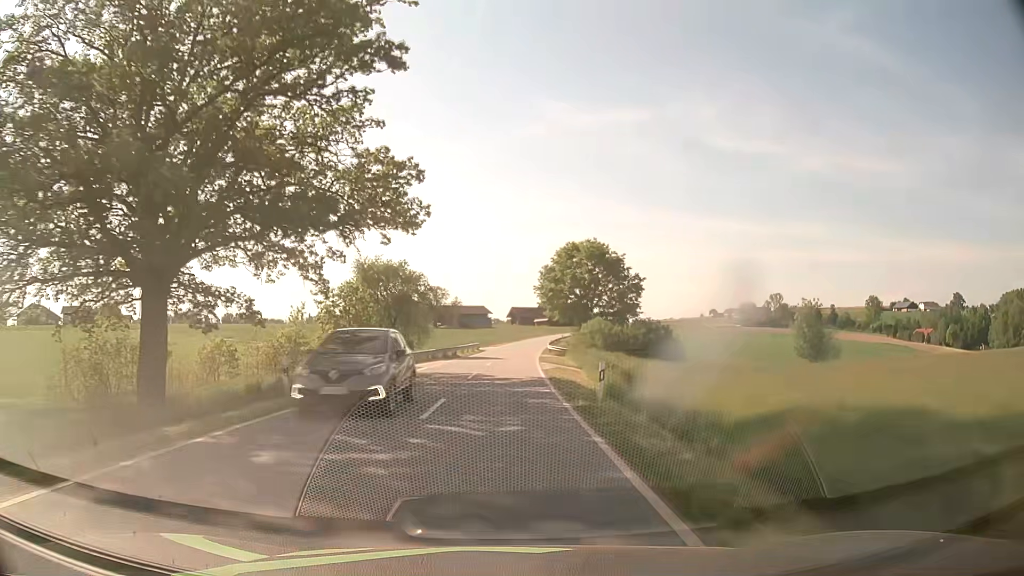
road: tertiary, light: Day
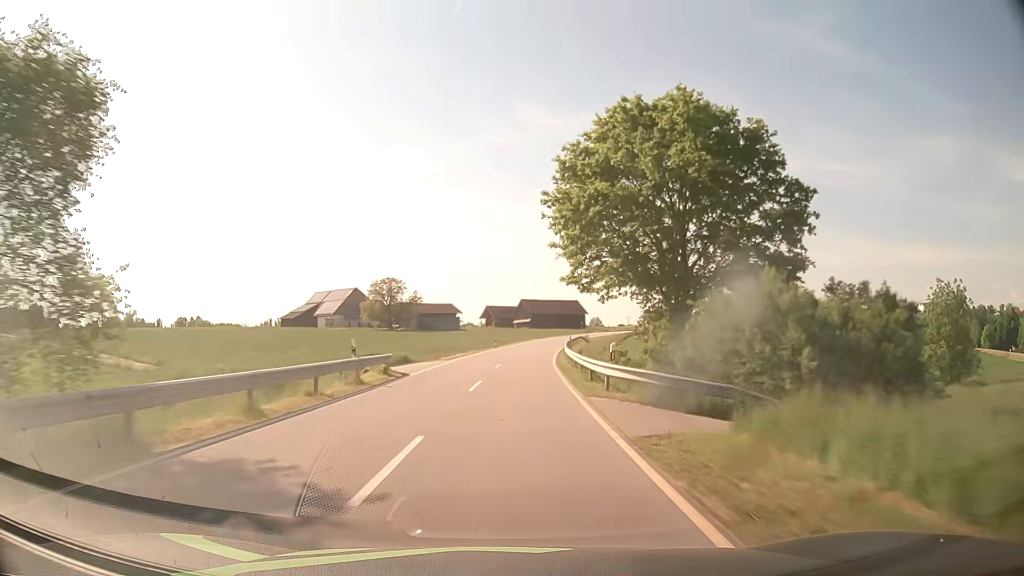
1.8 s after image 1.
(+0.4, +42.6) m; +2°
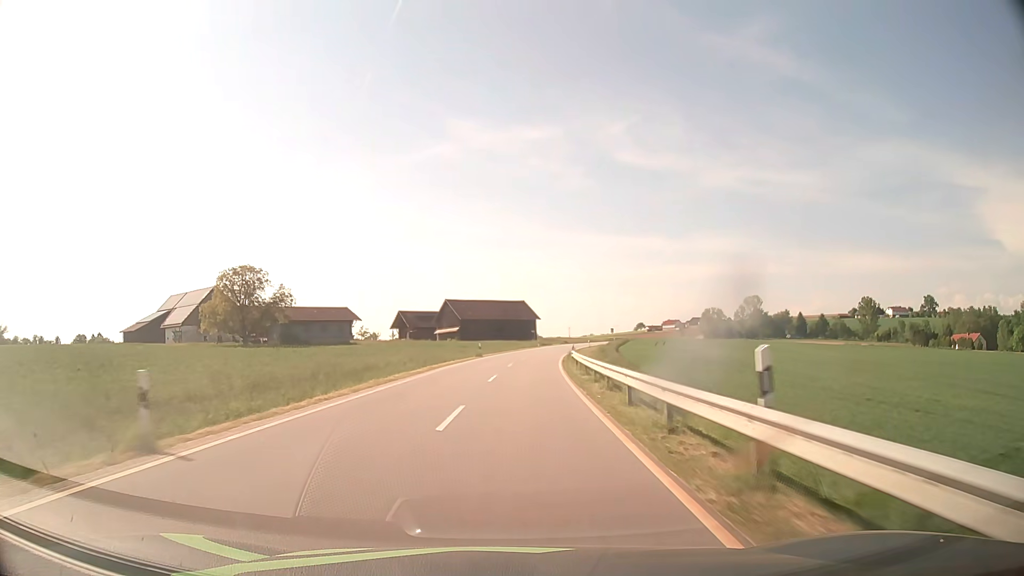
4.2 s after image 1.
(+2.9, +55.8) m; +6°
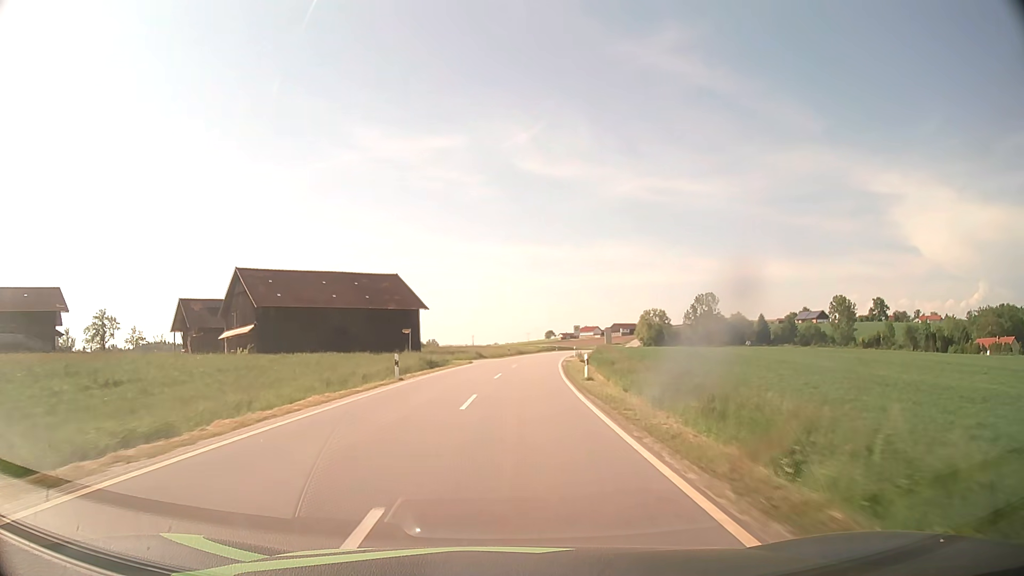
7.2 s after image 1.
(+4.8, +69.3) m; +8°
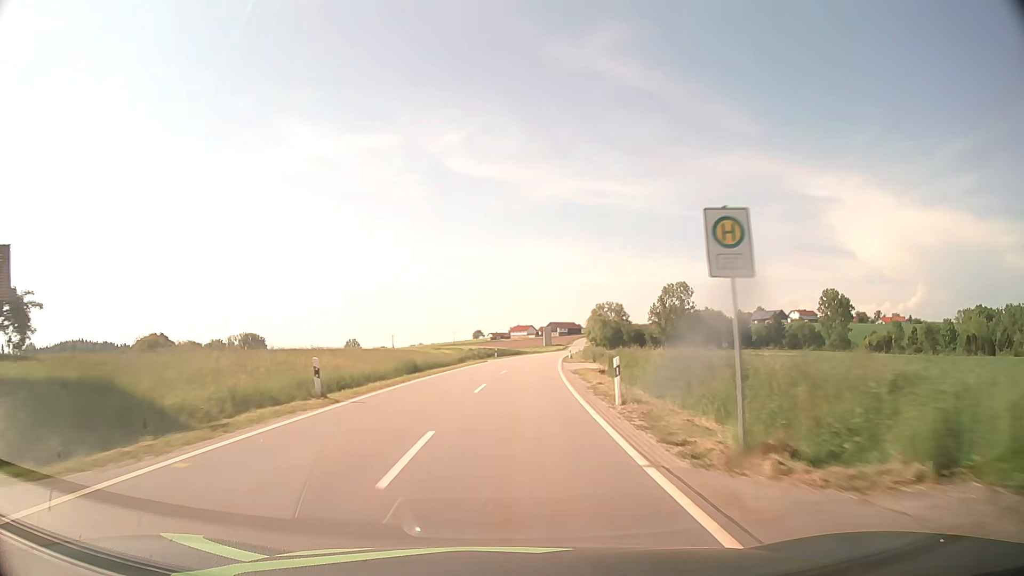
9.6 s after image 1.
(+3.1, +56.0) m; +6°
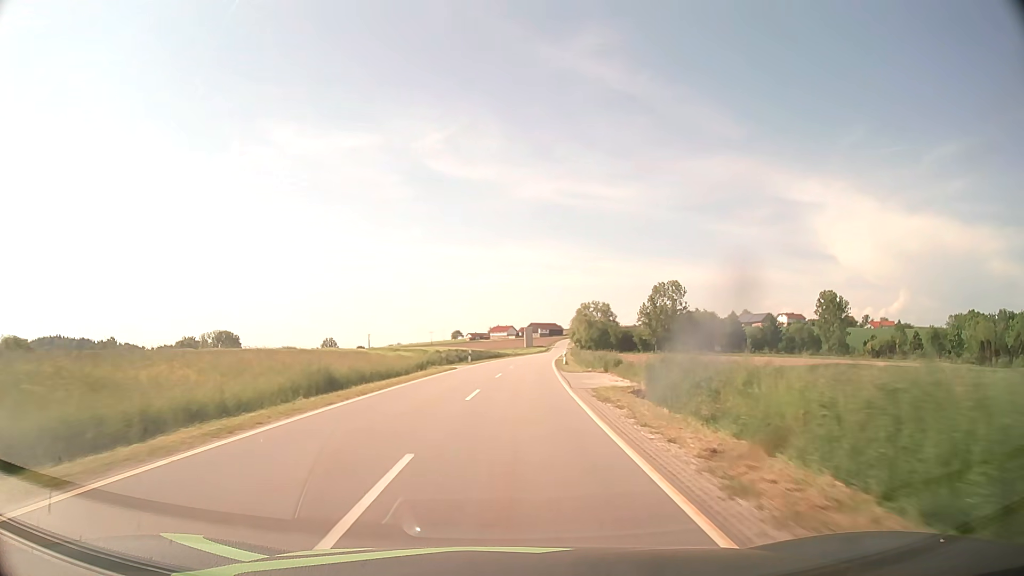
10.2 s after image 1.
(+0.2, +14.1) m; +2°
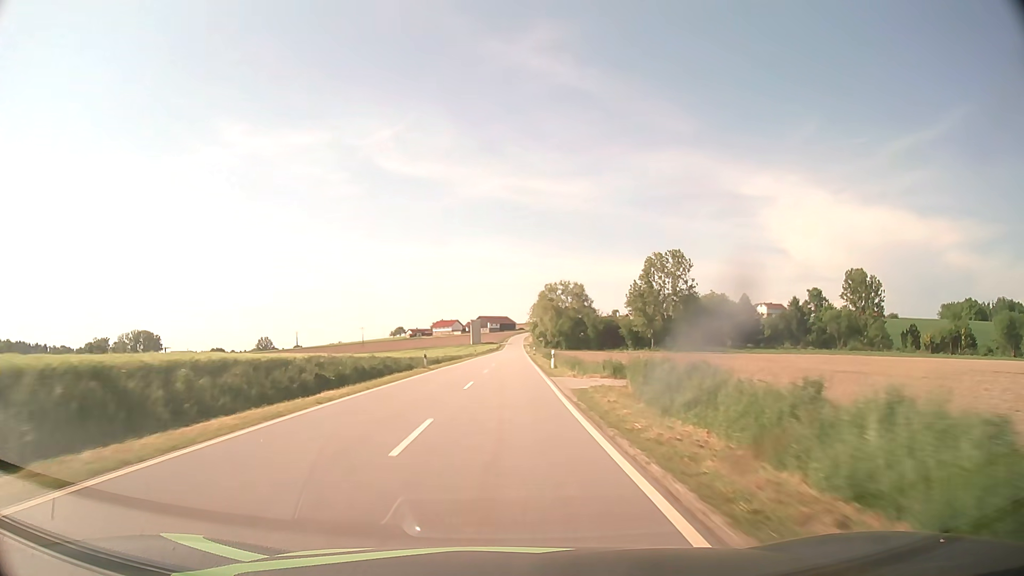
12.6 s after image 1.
(+2.6, +57.0) m; +4°
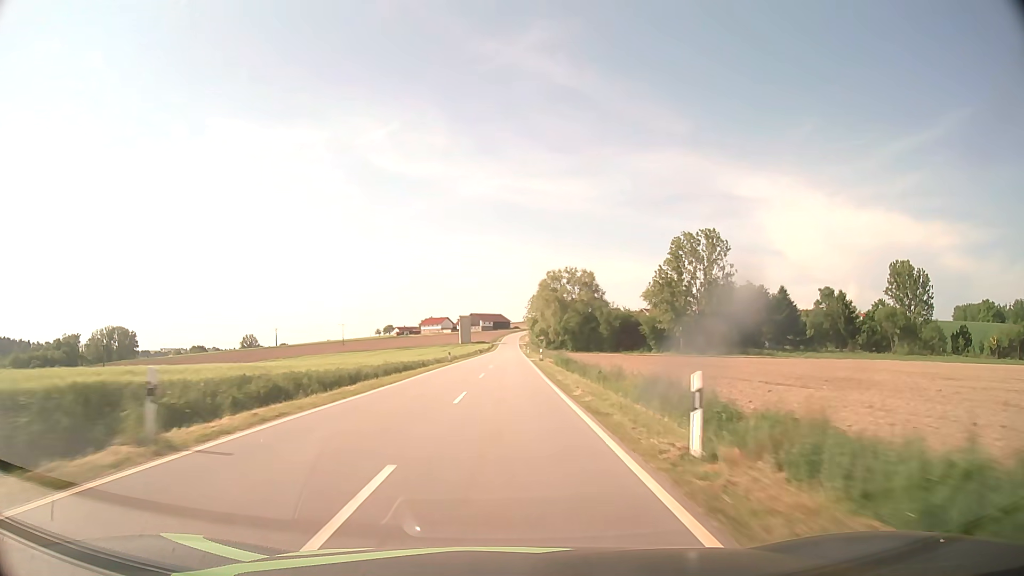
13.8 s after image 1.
(+0.2, +28.9) m; +1°
(0, +10) (0, +20) (0, +30) (0, +40) (0, +50) (0, +60) (0, +70) (+1, +80) (+1, +90) (+1, +100) m
